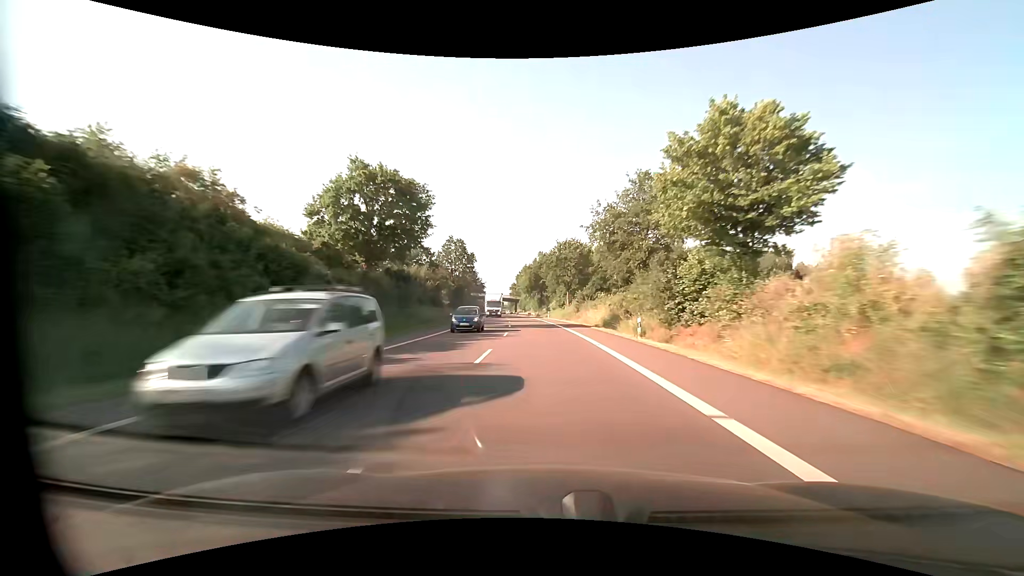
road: primary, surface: asphalt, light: Day
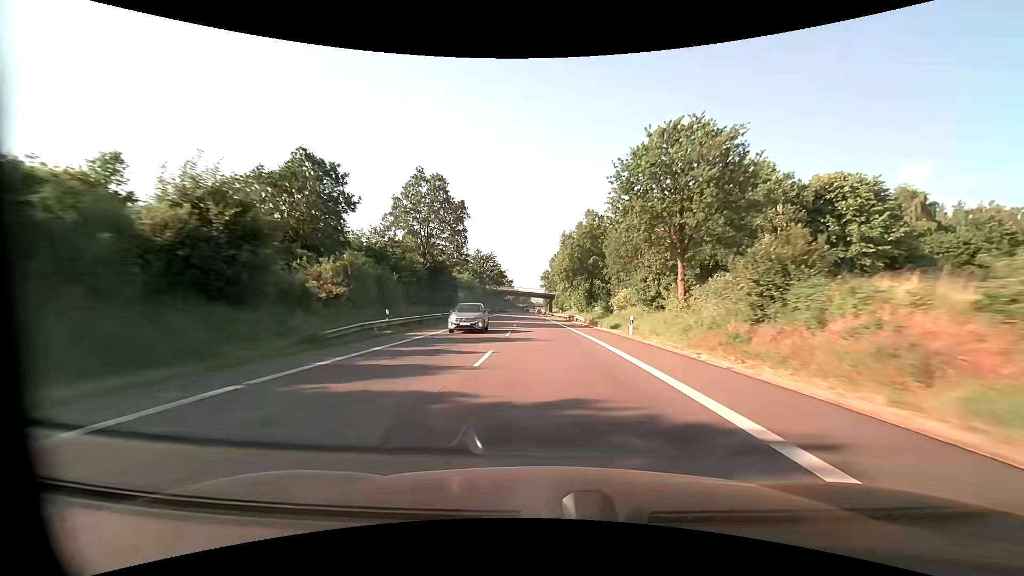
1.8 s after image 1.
(-2.0, +48.8) m; -4°
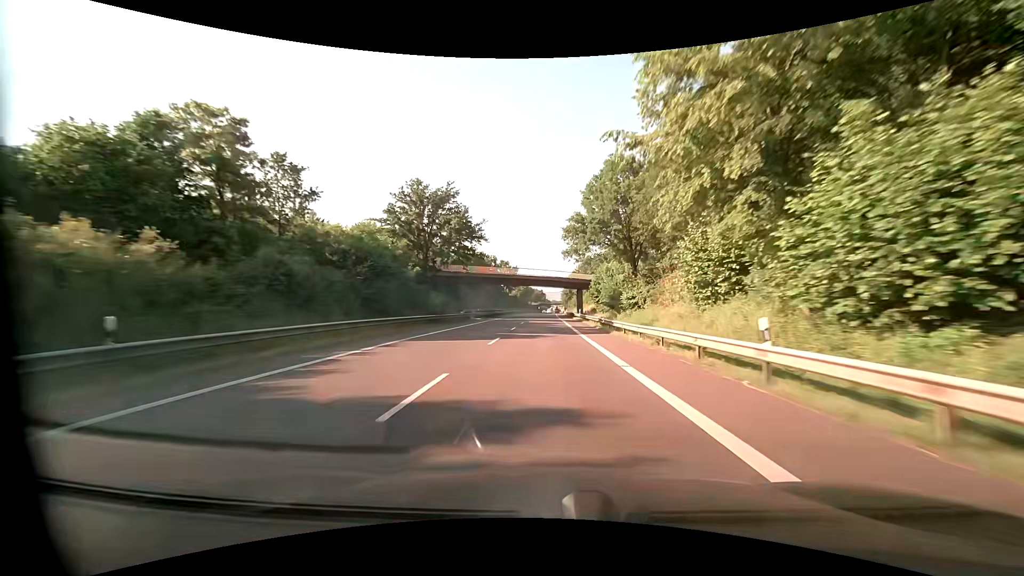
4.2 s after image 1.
(-1.6, +65.4) m; -2°
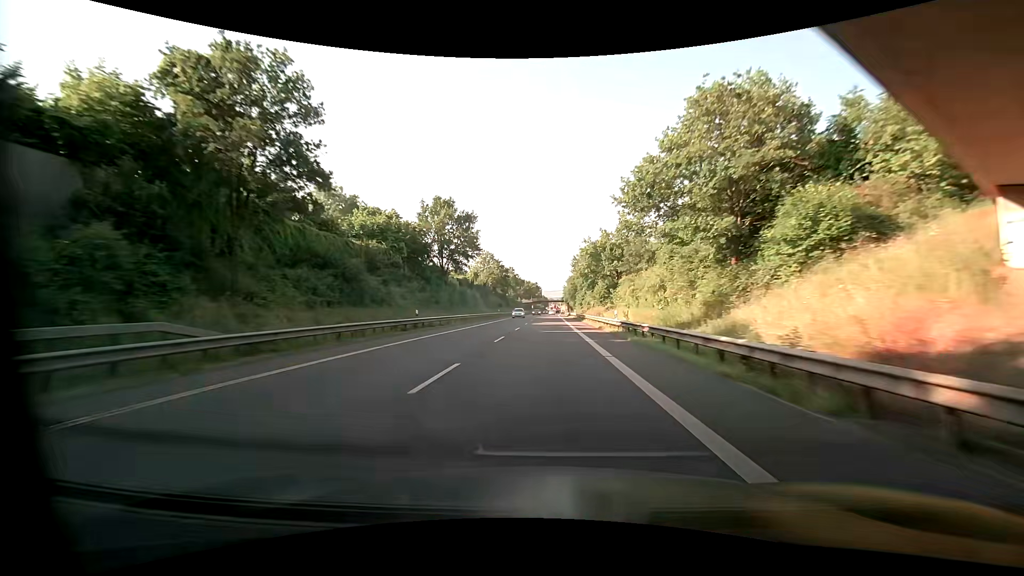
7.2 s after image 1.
(+0.2, +81.9) m; +1°
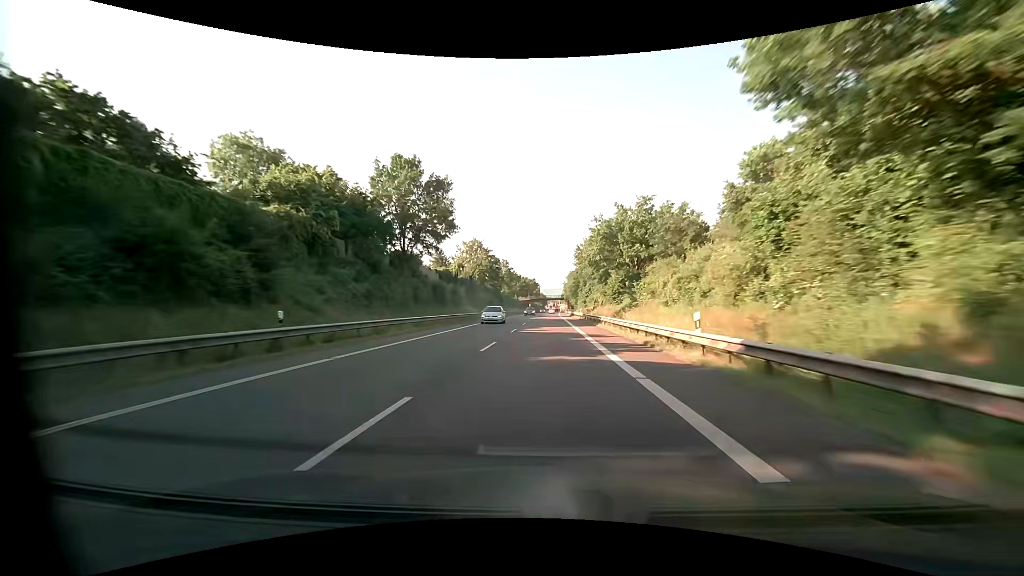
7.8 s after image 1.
(-0.2, +16.3) m; -1°
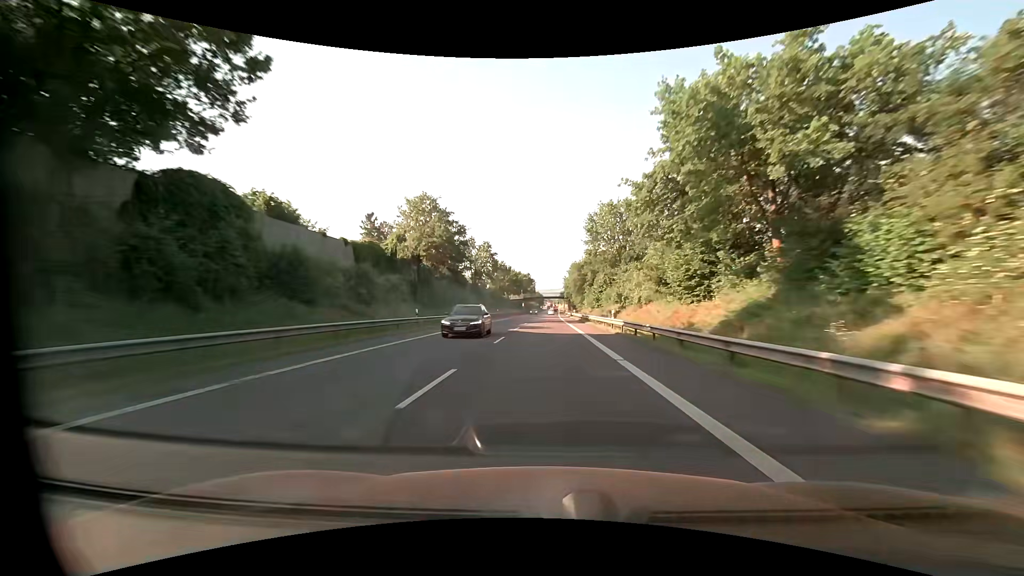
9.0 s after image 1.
(+0.2, +32.7) m; +1°
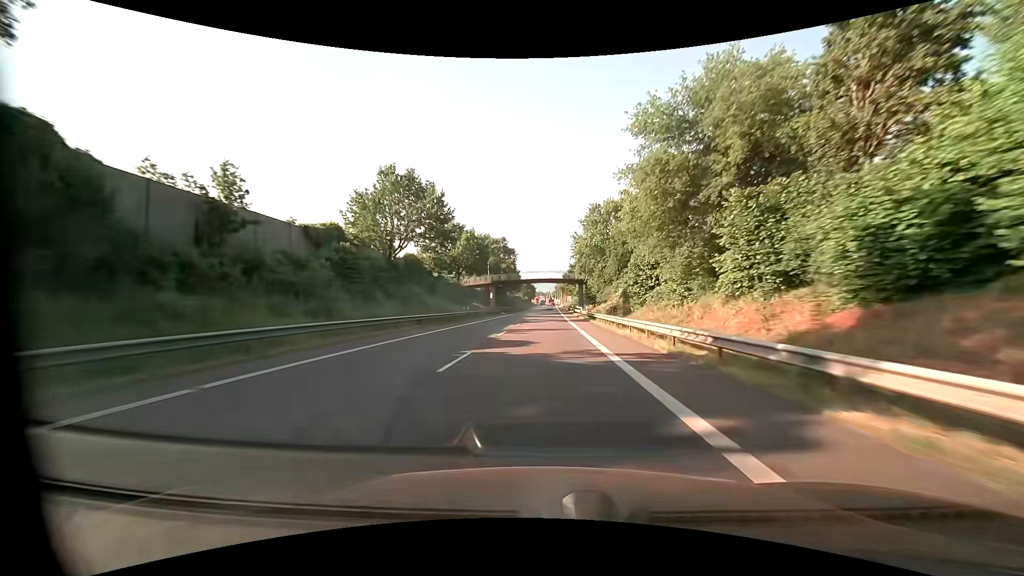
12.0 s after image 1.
(+0.5, +80.0) m; +1°
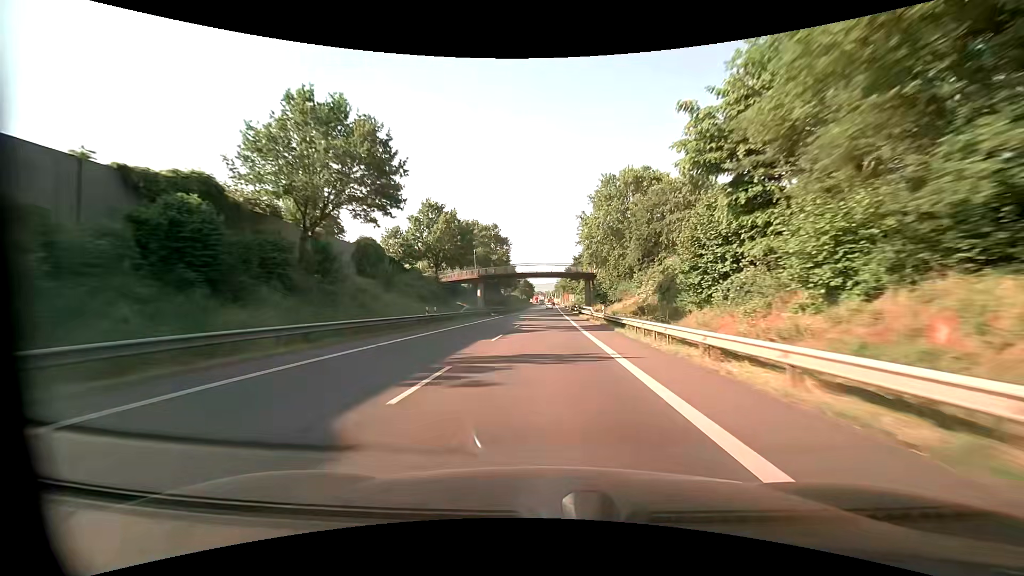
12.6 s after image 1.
(0.0, +15.1) m; 0°
(0, +10) (0, +20) (0, +30) (0, +40) (0, +50) (0, +60) (0, +70) (+1, +80) (+1, +90) (+1, +100) m
